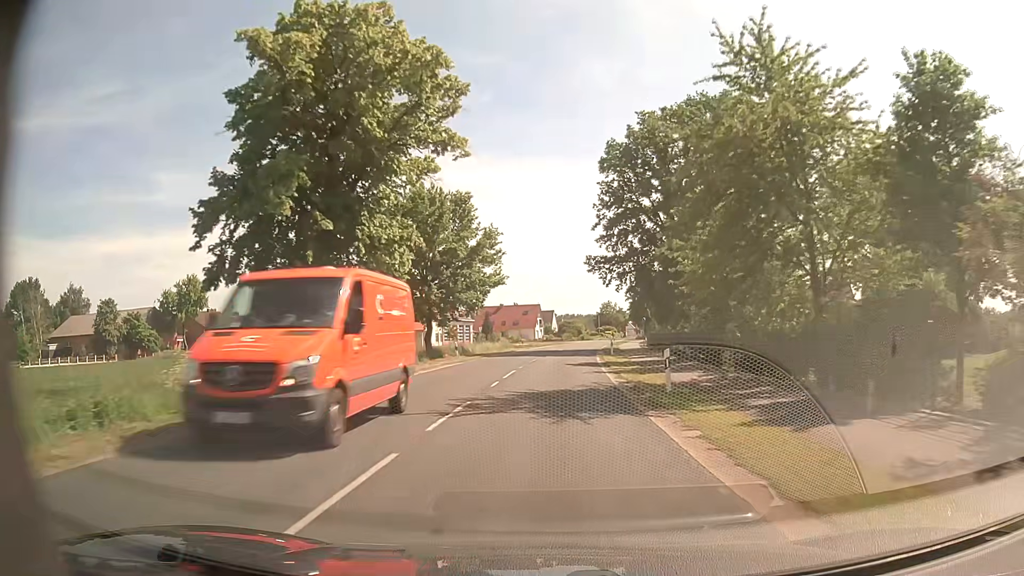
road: secondary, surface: asphalt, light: Day
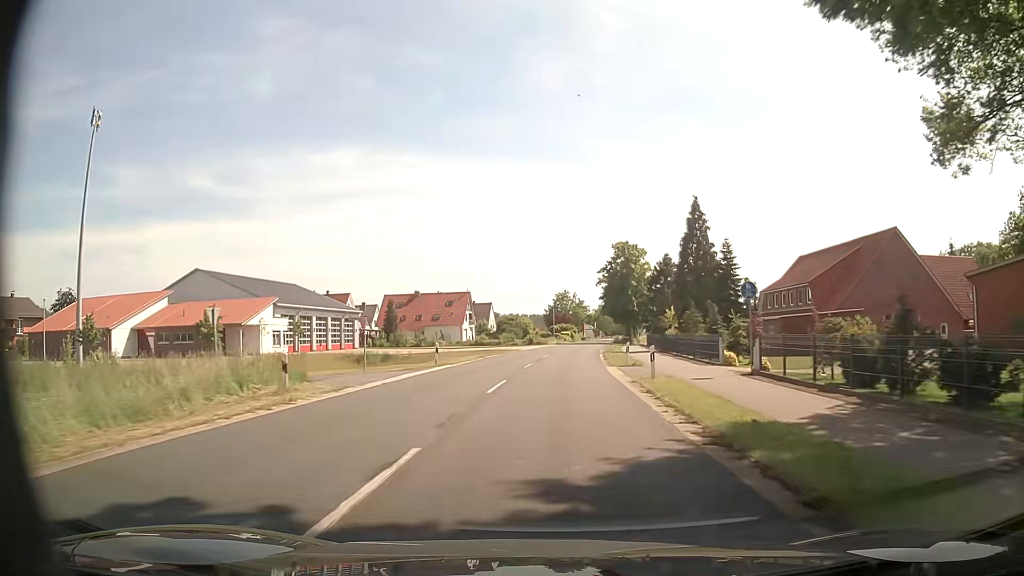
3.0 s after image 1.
(+2.2, +53.6) m; +4°
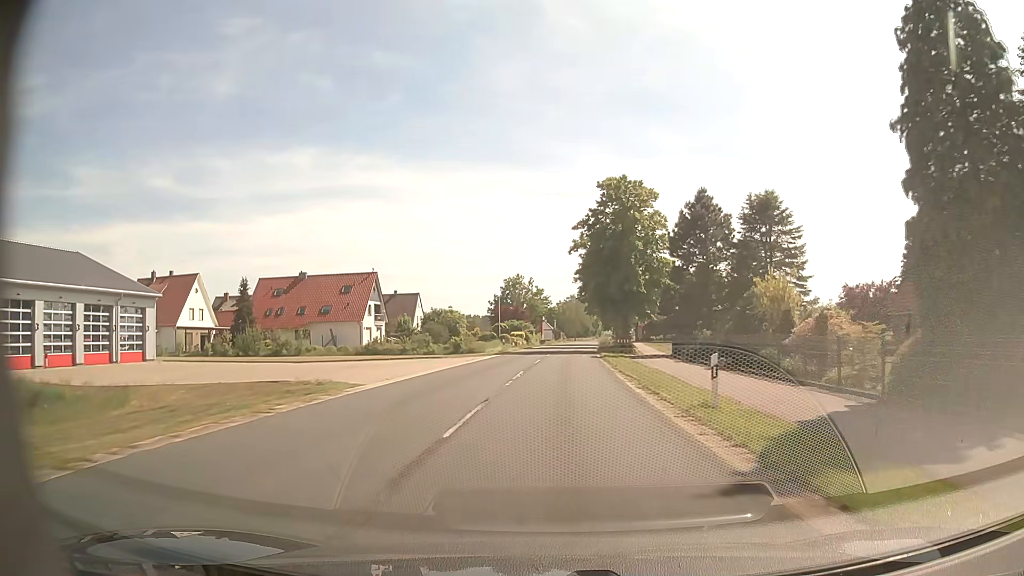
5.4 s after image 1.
(+1.6, +42.9) m; +4°
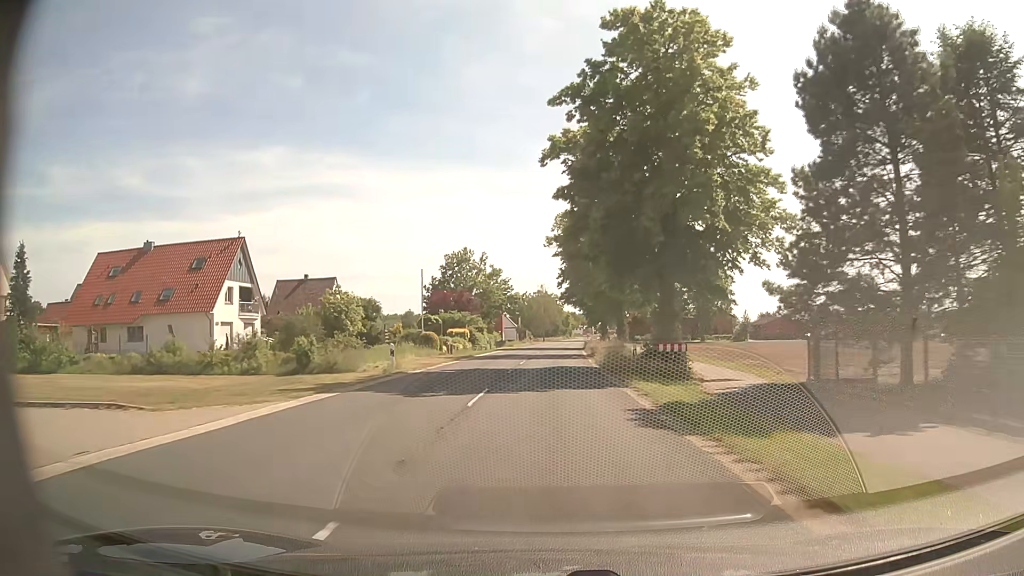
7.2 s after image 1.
(+0.8, +32.2) m; +3°
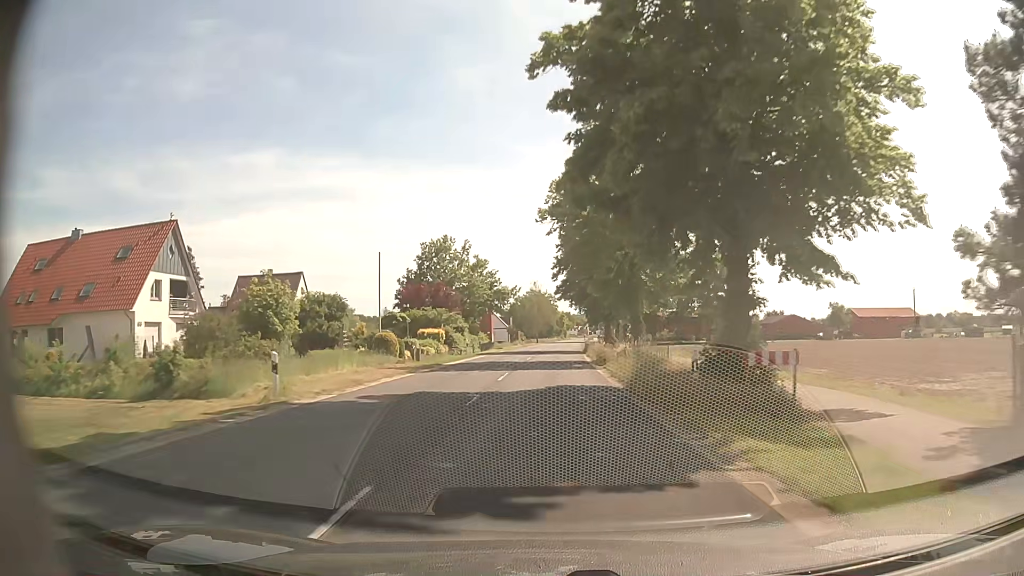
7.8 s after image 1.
(0.0, +10.7) m; 0°
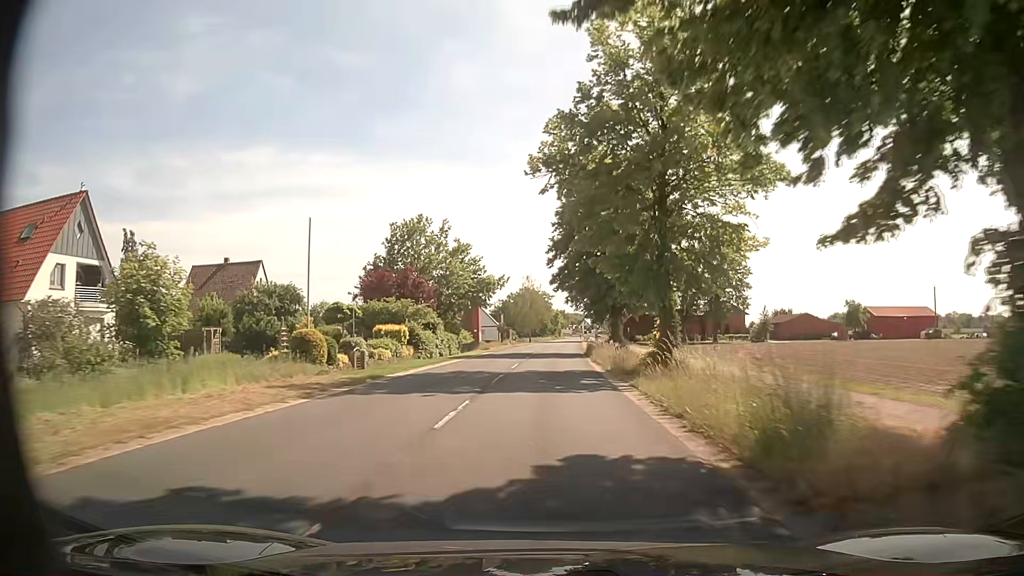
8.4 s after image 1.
(0.0, +10.8) m; 0°
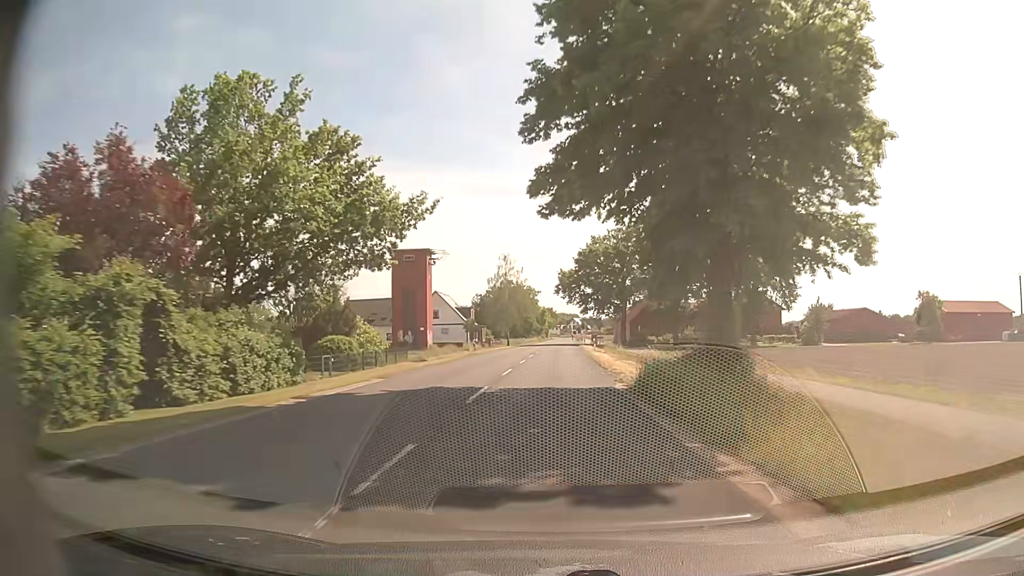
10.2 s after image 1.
(+0.6, +32.3) m; +2°
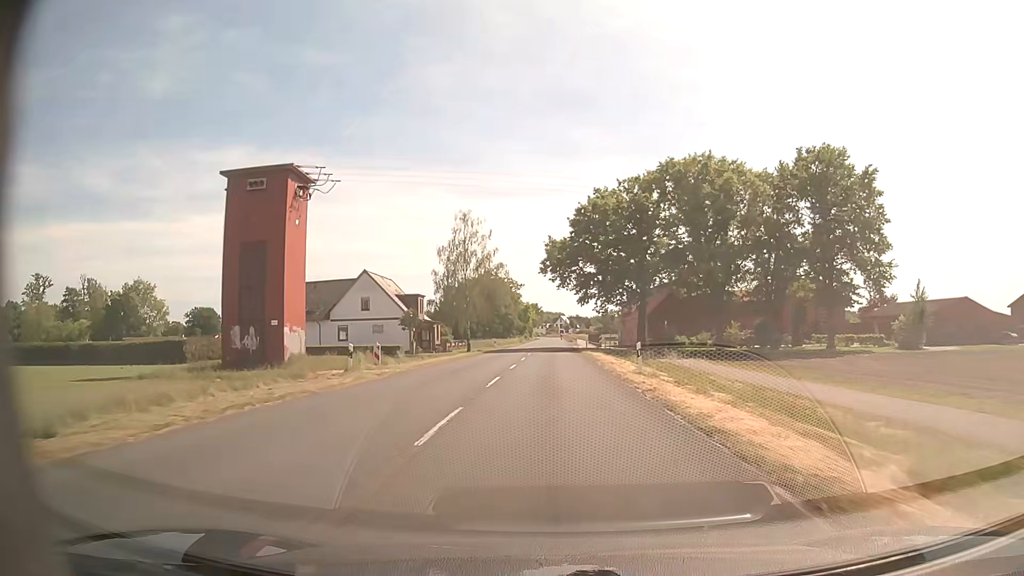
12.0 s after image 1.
(+0.2, +32.3) m; +1°
(0, +10) (0, +20) (0, +30) (0, +40) (0, +50) (+1, +60) (+1, +70) (+1, +80) (+1, +90) (+1, +100) m
